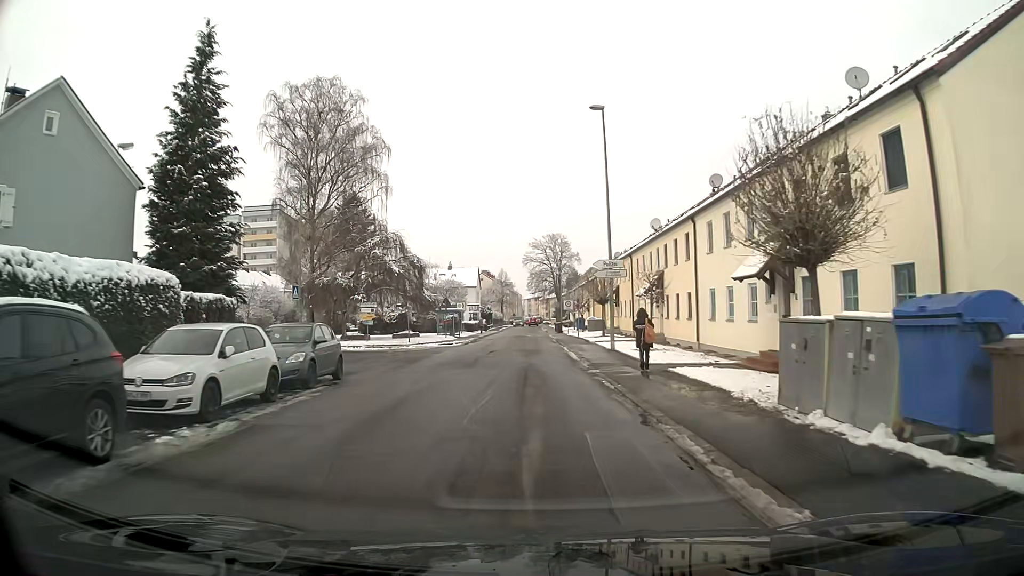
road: residential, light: Day
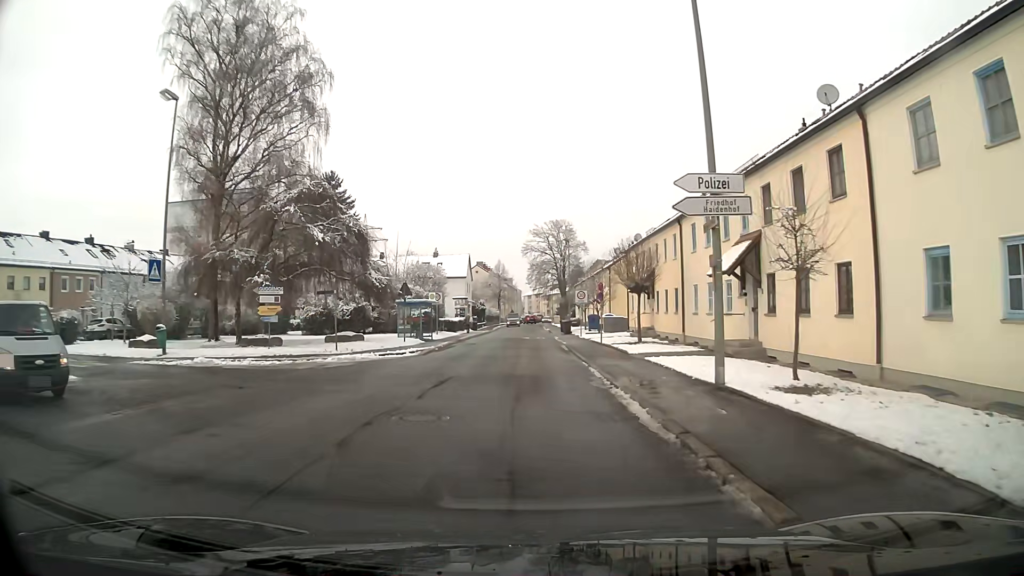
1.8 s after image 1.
(0.0, +15.9) m; 0°
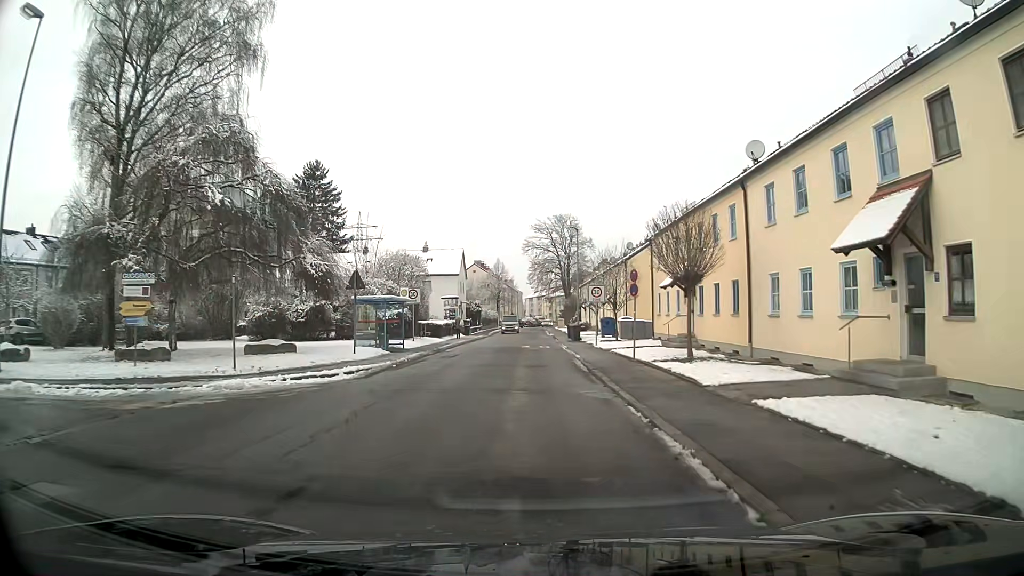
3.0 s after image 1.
(0.0, +9.7) m; 0°
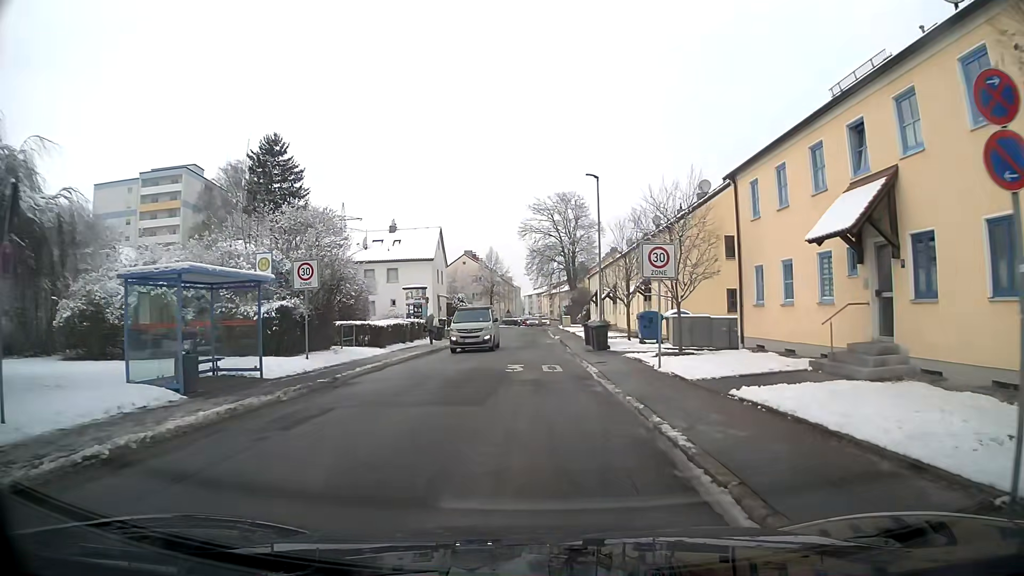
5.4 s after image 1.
(0.0, +17.4) m; 0°
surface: asphalt
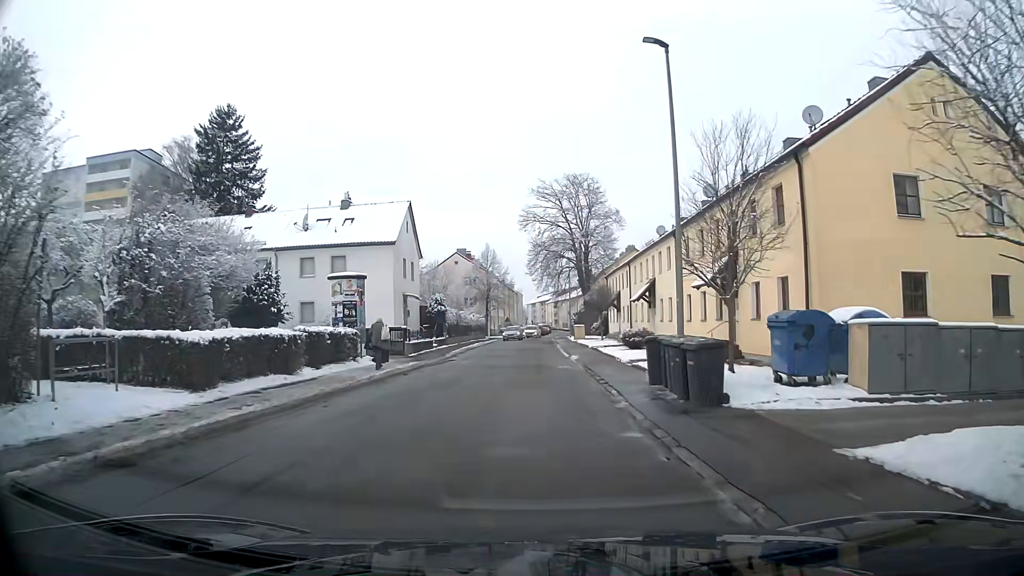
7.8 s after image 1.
(-0.1, +16.8) m; -1°
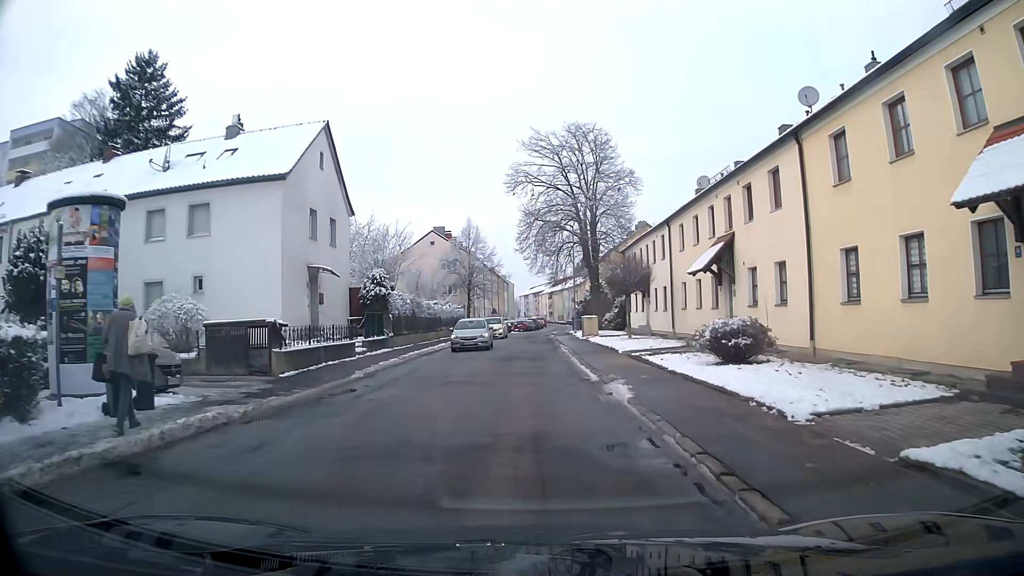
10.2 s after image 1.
(+0.2, +17.0) m; +1°
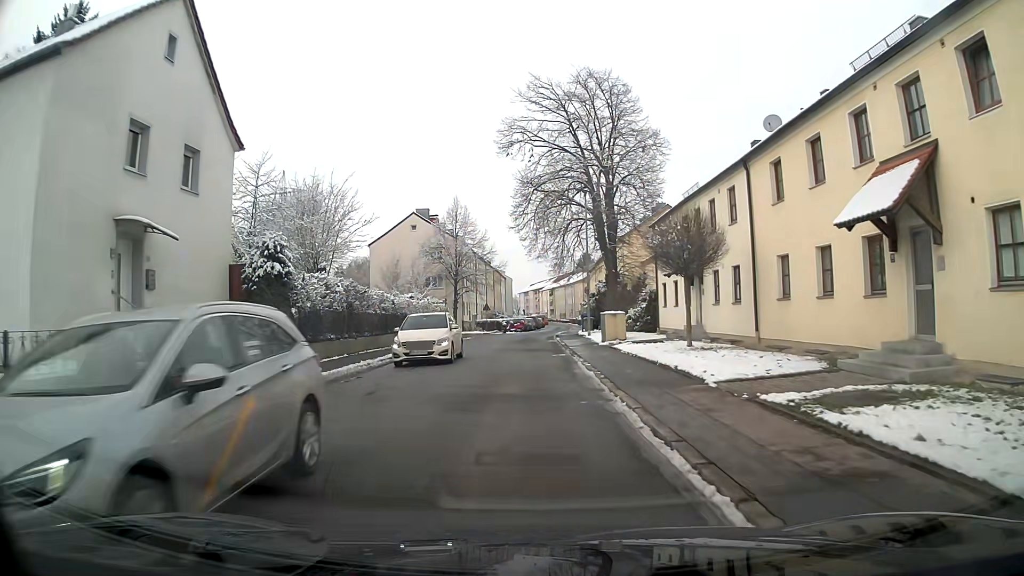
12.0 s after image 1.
(0.0, +12.7) m; 0°
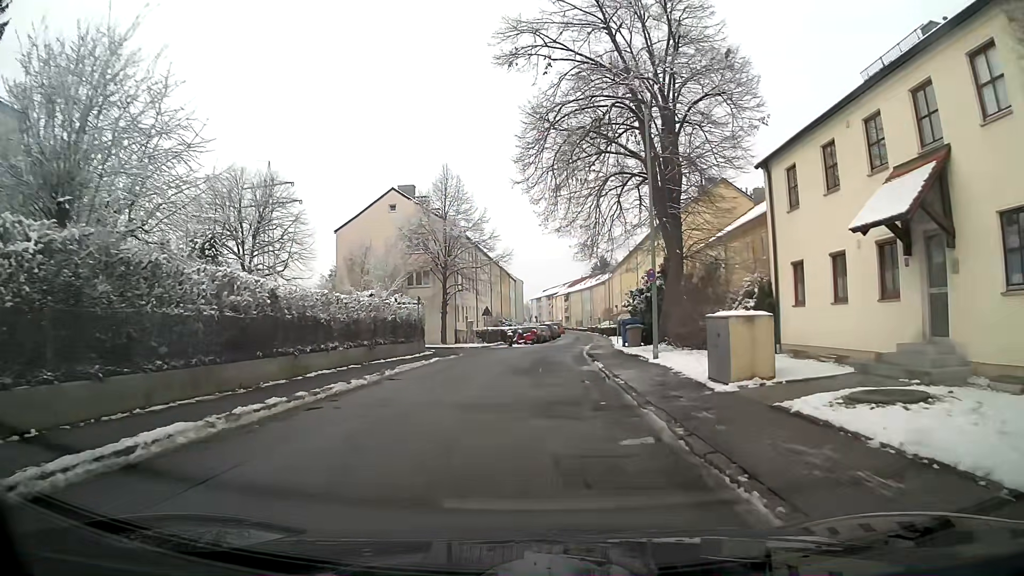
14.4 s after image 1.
(-0.2, +16.5) m; -1°
(0, +10) (0, +20) (+1, +30) (+2, +40) (+3, +50) (+3, +60) (+4, +70) (+5, +80) (+6, +90) (+6, +100) m
